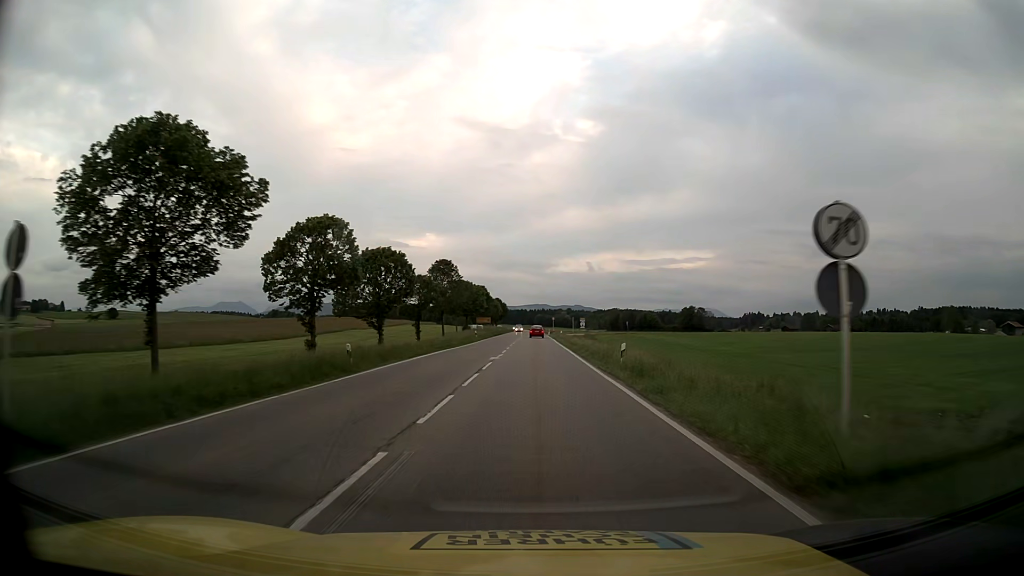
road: primary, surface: asphalt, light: Day
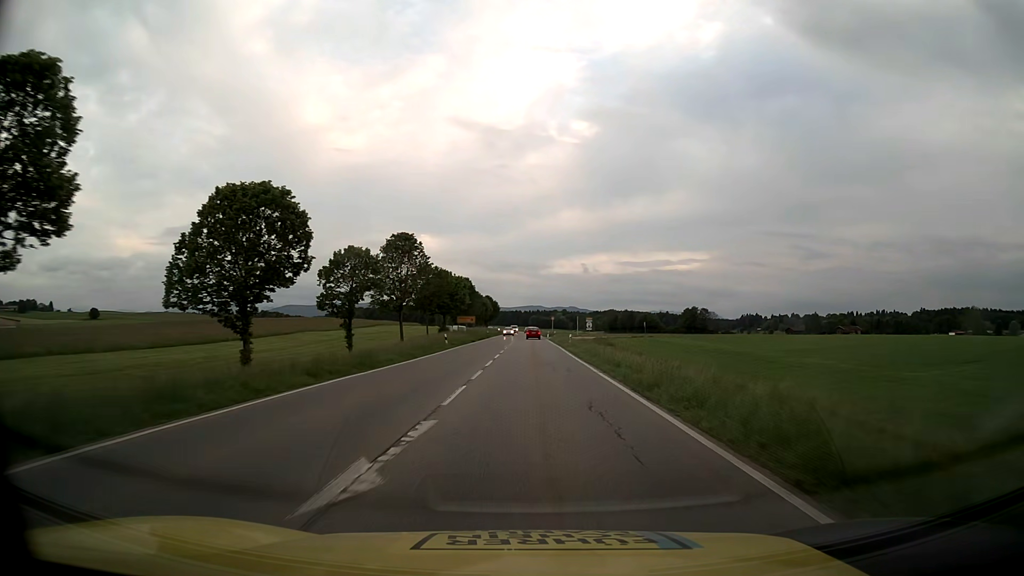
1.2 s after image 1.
(+0.1, +22.9) m; +1°
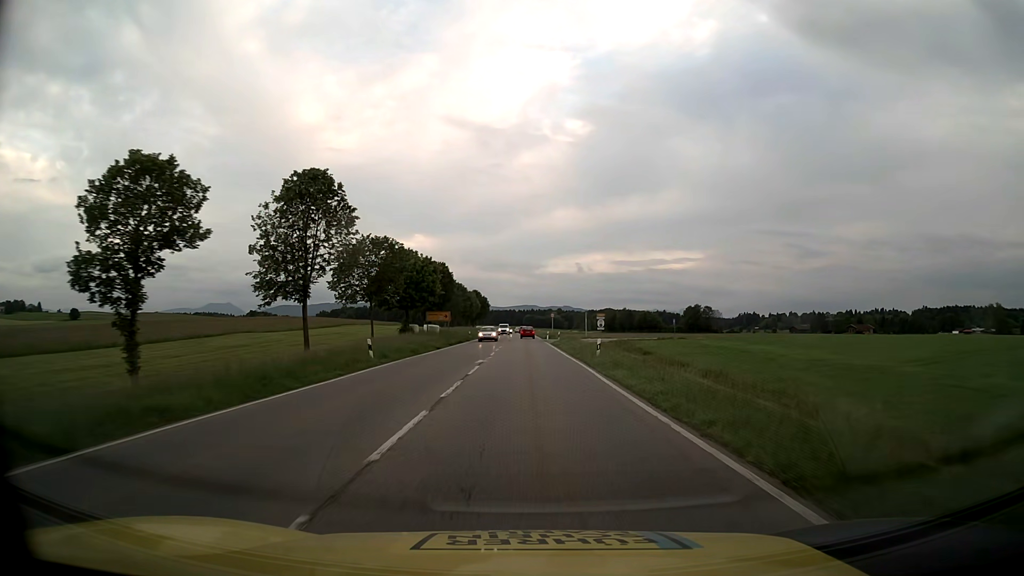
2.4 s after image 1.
(+0.1, +22.9) m; 0°
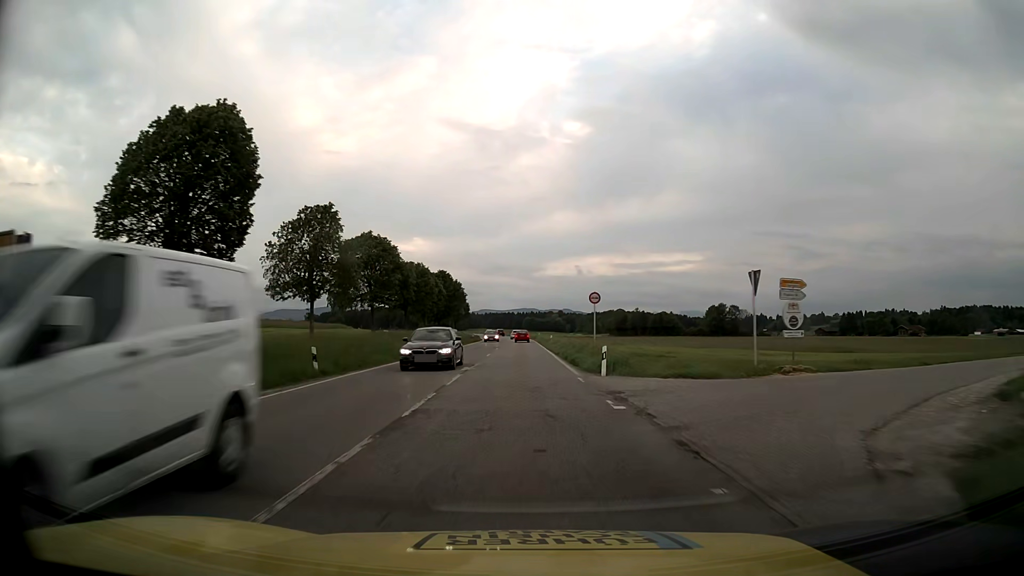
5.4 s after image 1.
(0.0, +57.6) m; 0°
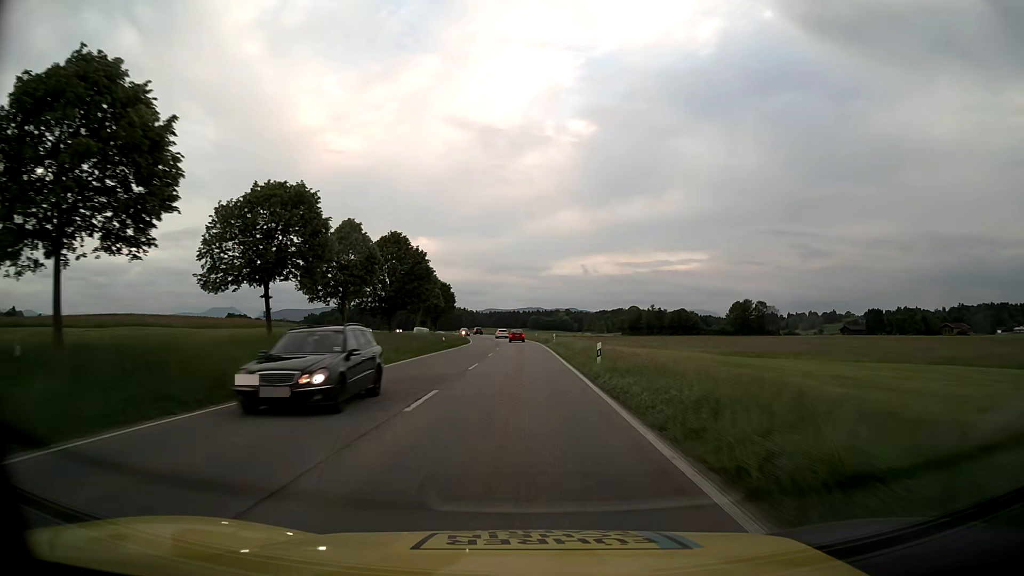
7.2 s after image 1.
(0.0, +36.4) m; 0°
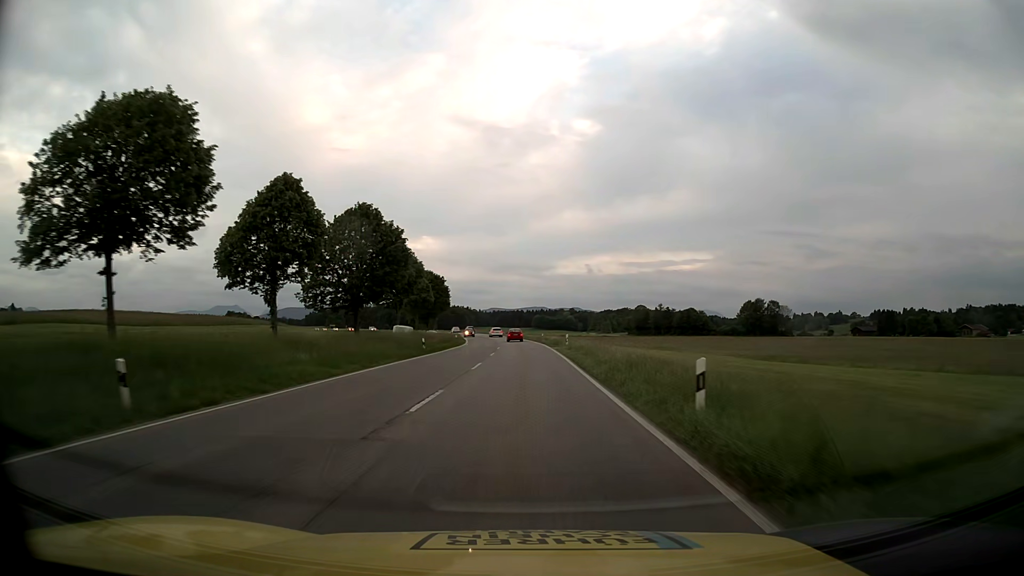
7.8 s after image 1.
(-0.1, +12.6) m; 0°
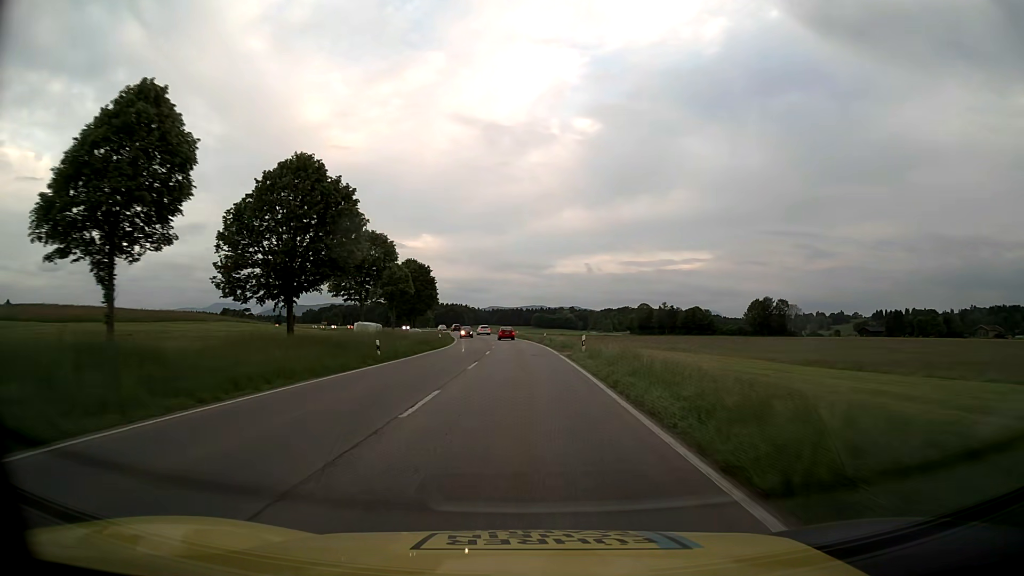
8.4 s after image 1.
(0.0, +12.8) m; 0°
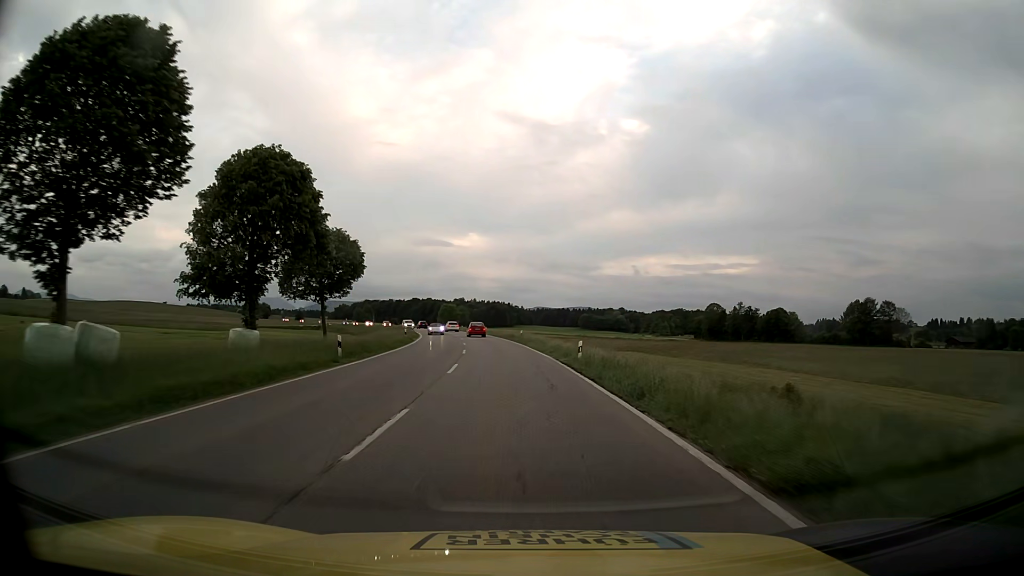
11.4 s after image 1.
(-1.4, +63.7) m; -4°
(0, +10) (0, +20) (-1, +30) (-1, +40) (-2, +50) (-4, +60) (-5, +70) (-7, +80) (-8, +89) (-10, +99) m
